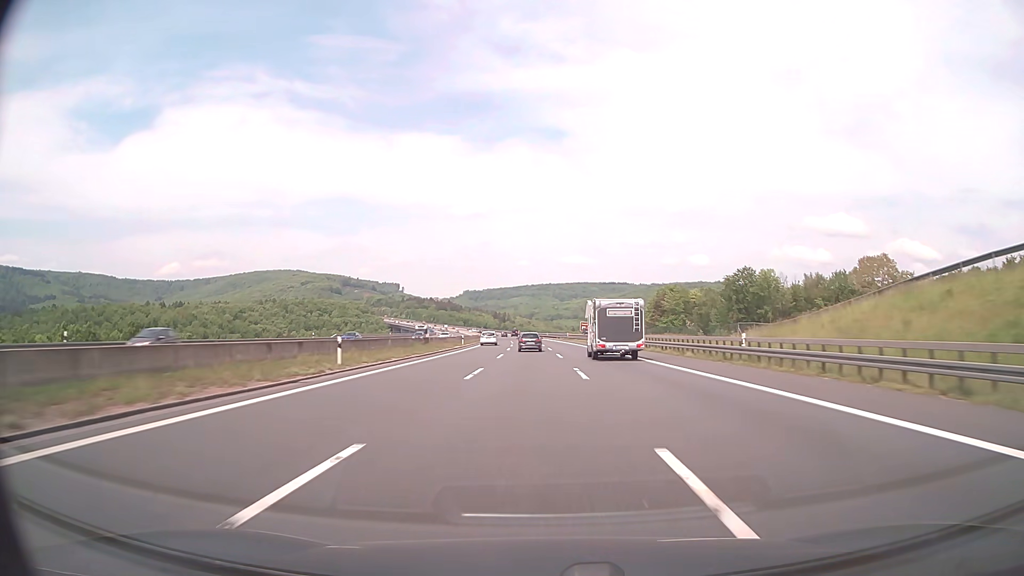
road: motorway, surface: asphalt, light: Day
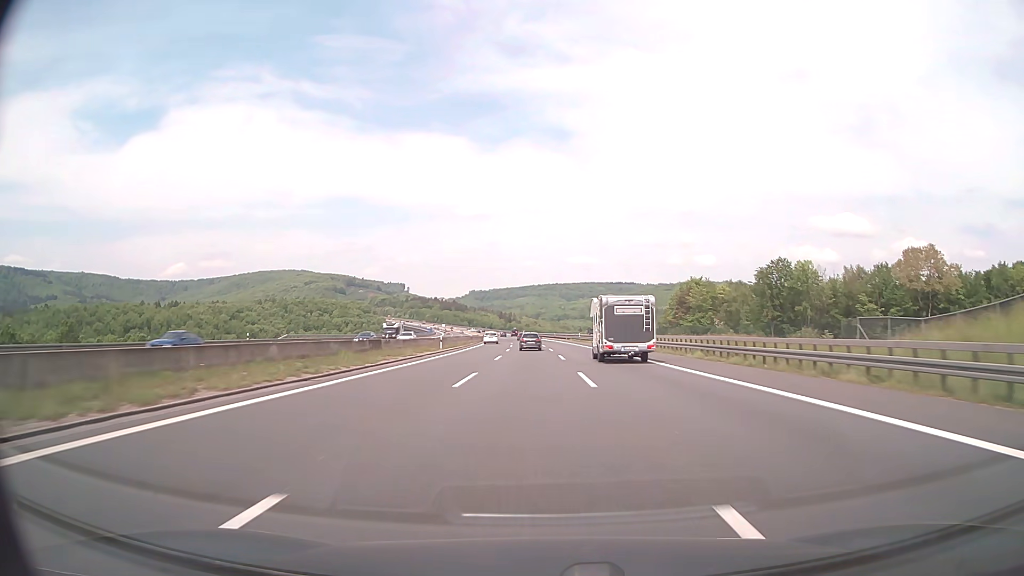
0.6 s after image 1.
(-0.1, +20.4) m; -1°
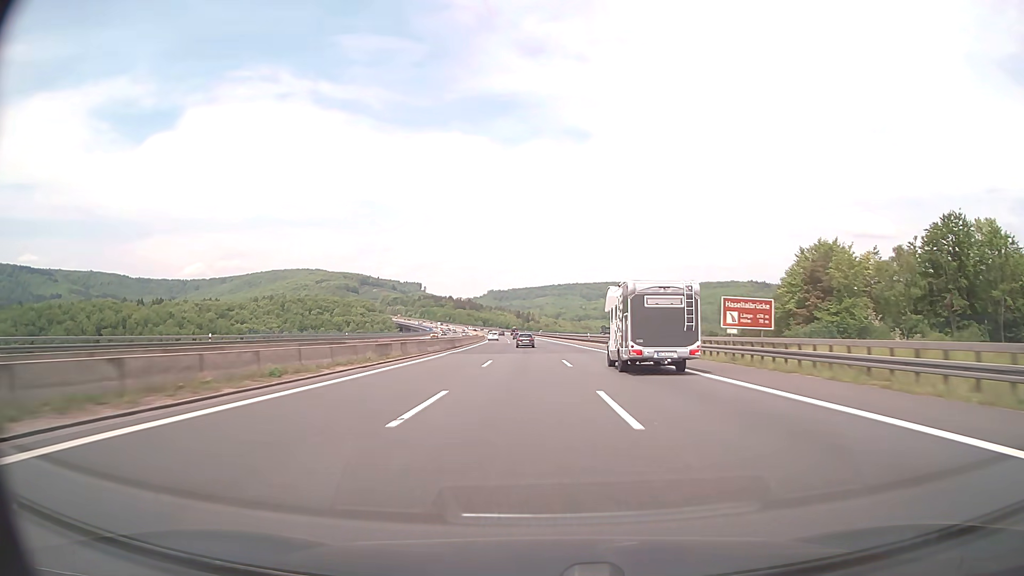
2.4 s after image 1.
(-0.9, +60.9) m; -2°
(0, +10) (0, +20) (0, +30) (0, +40) (-1, +50) (-1, +60) (-2, +70) (-2, +80) (-3, +90) (-3, +100) m
